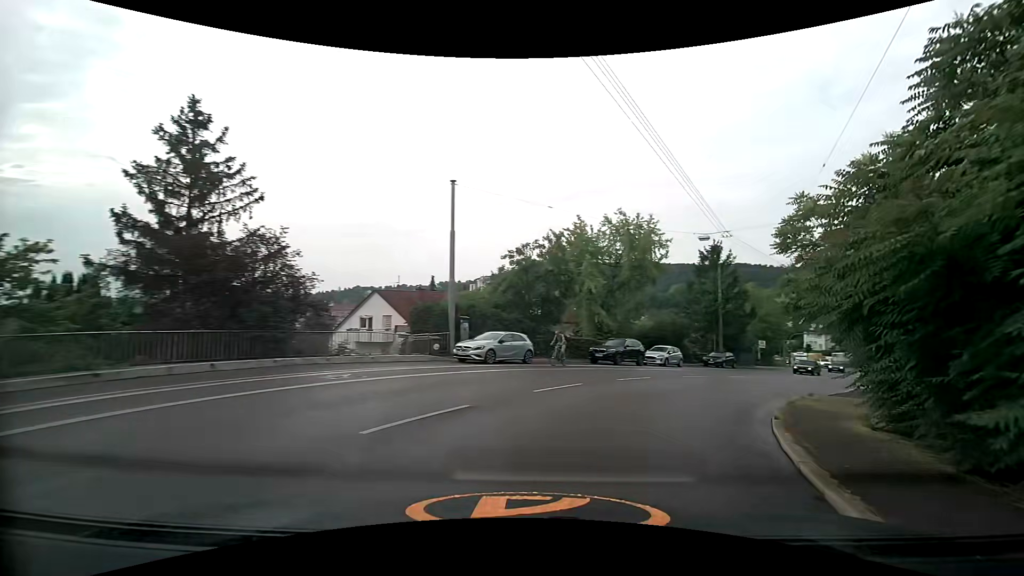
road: secondary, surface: asphalt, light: Day
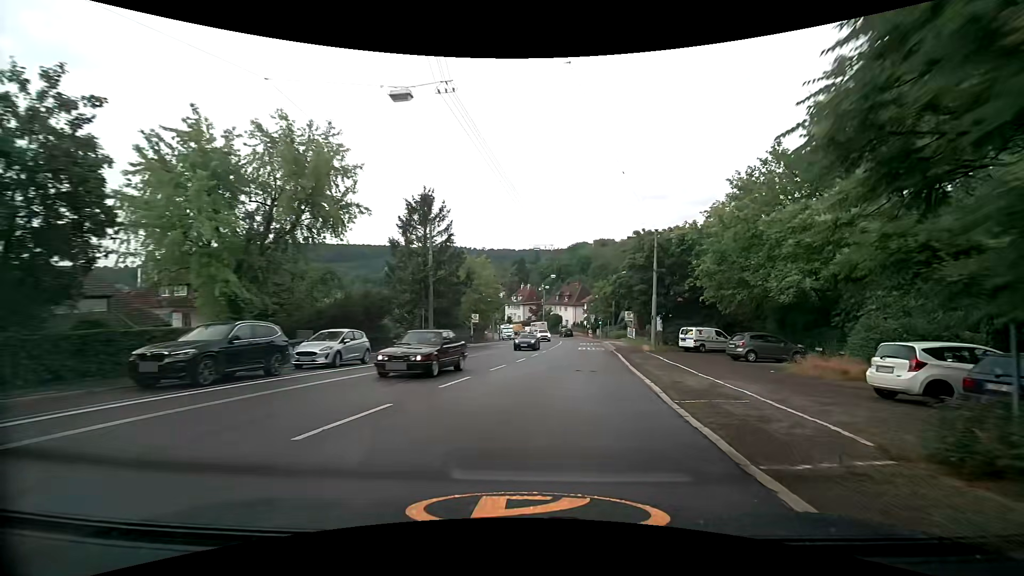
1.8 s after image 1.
(+5.0, +15.8) m; +31°
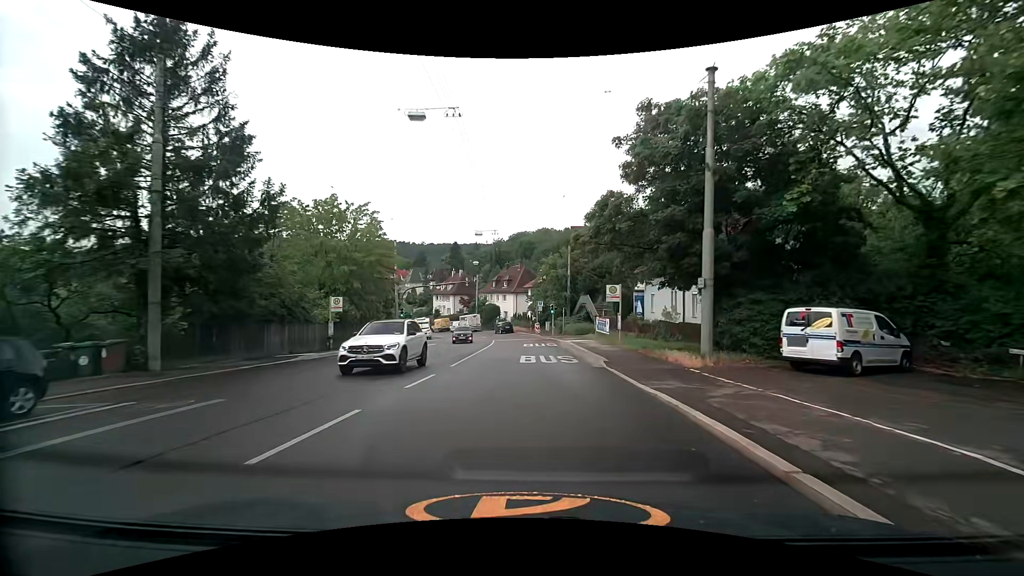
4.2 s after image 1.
(+2.4, +24.7) m; +7°
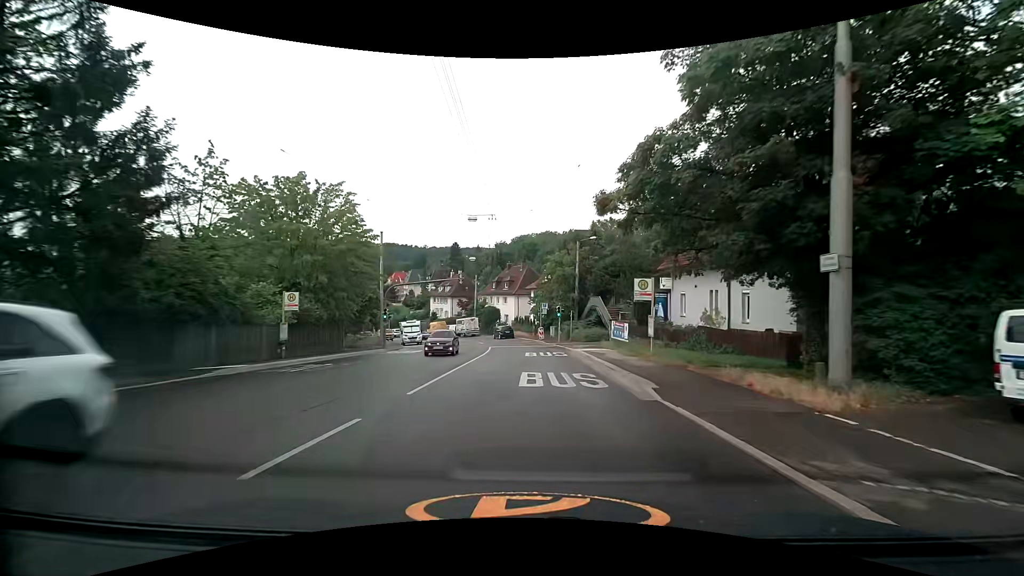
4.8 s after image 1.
(0.0, +6.5) m; 0°
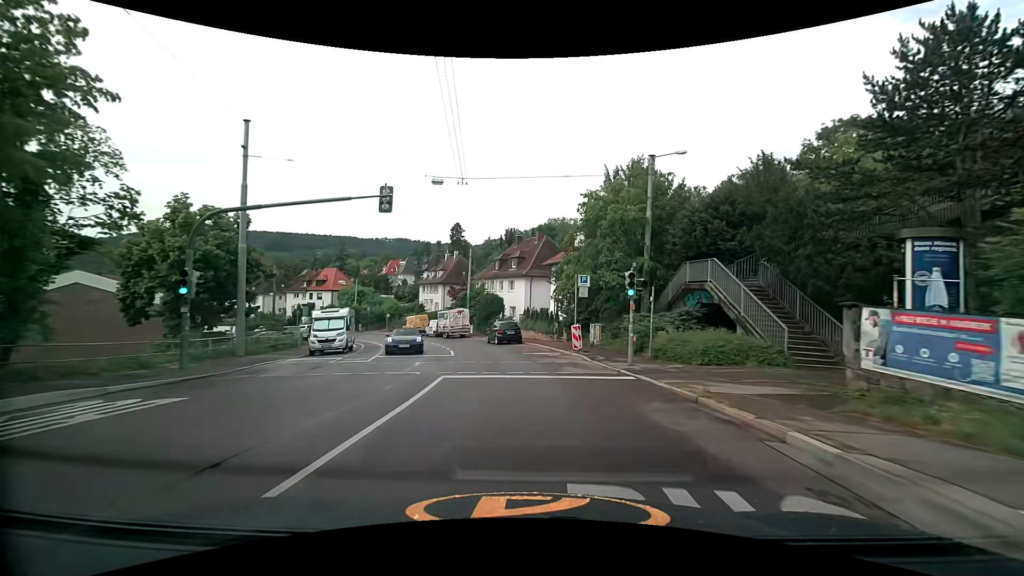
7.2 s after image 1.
(-0.1, +25.8) m; -1°
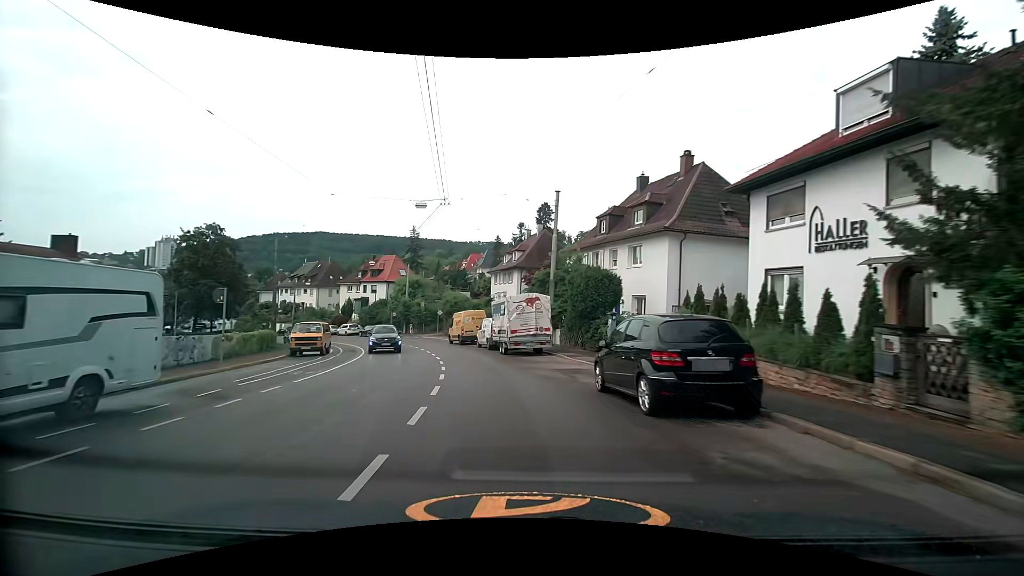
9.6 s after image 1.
(-2.1, +25.7) m; -11°
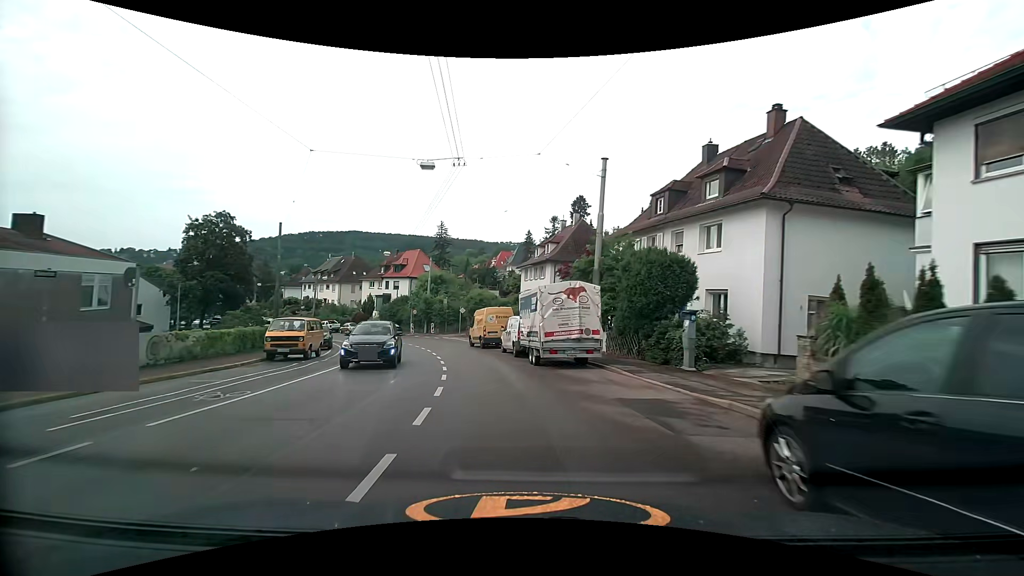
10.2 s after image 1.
(-0.2, +6.4) m; -3°
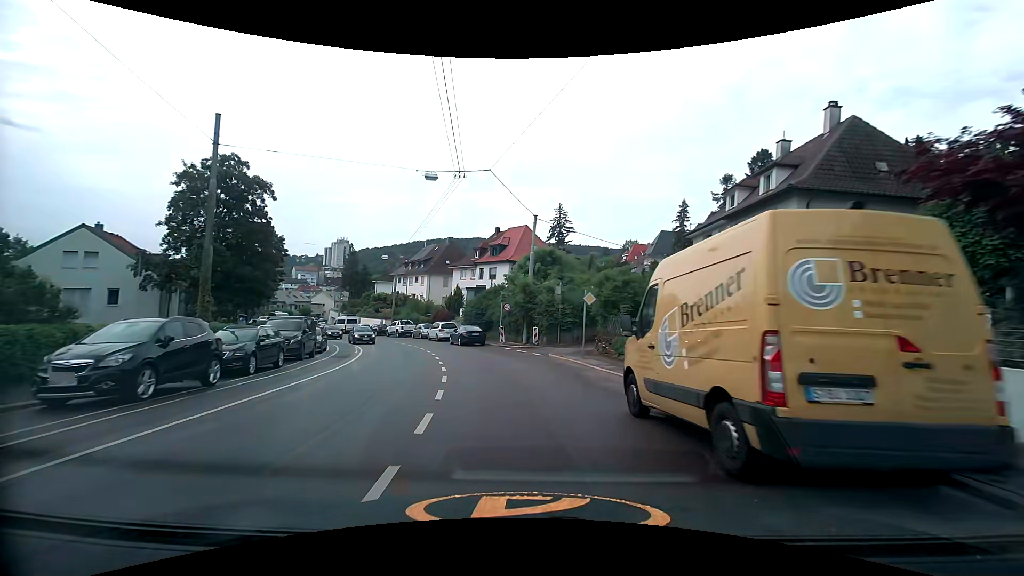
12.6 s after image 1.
(-3.0, +25.3) m; -14°
